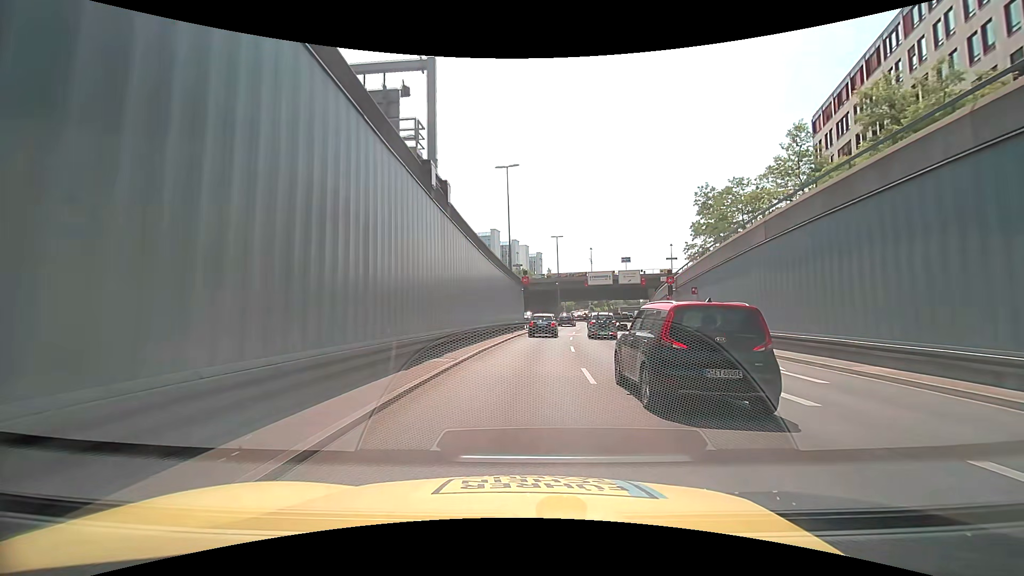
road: trunk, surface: asphalt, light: Day
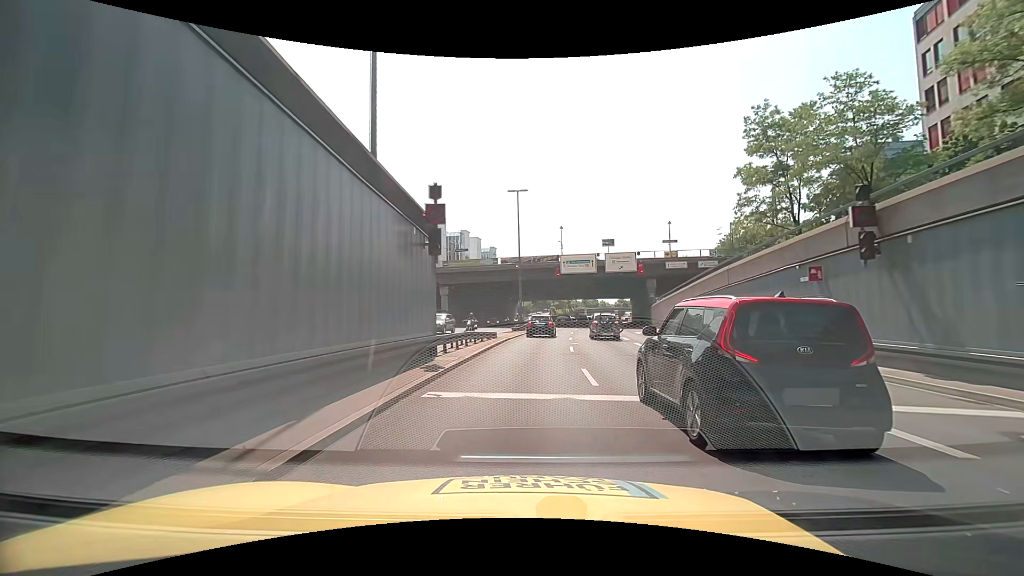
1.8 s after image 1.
(+1.3, +27.4) m; +5°
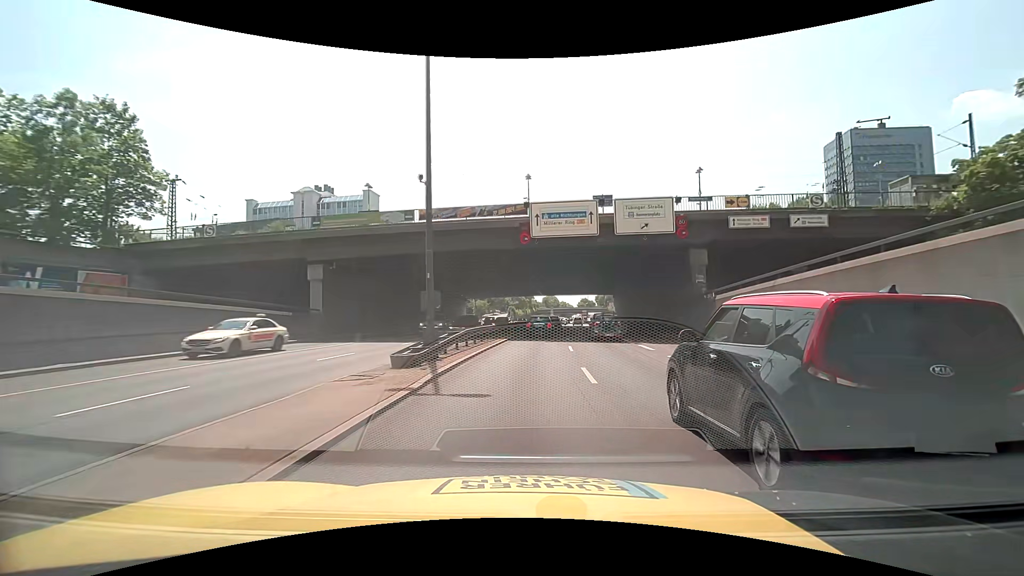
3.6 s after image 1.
(+1.3, +27.8) m; +5°
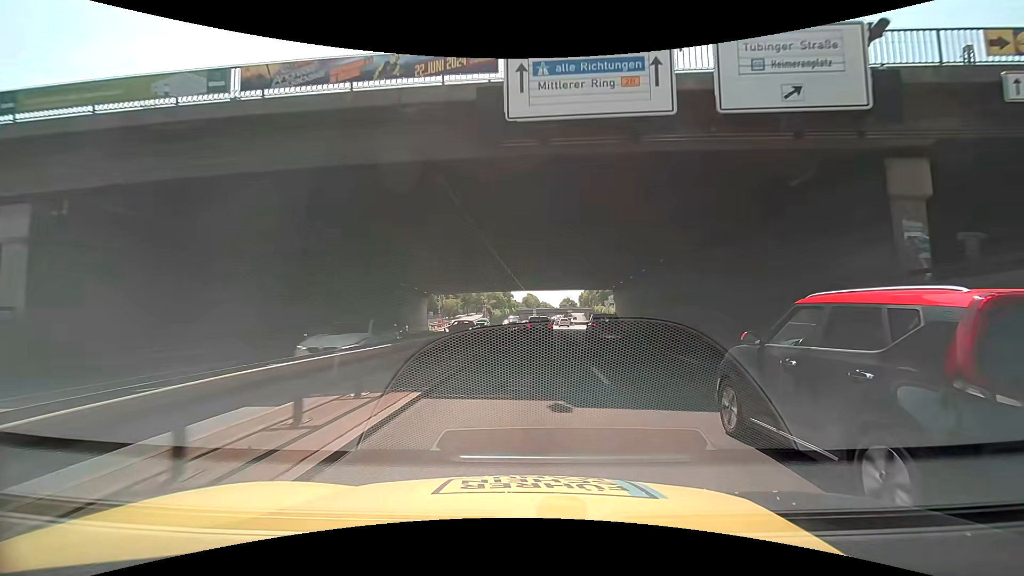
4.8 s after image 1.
(+0.4, +18.7) m; +2°
